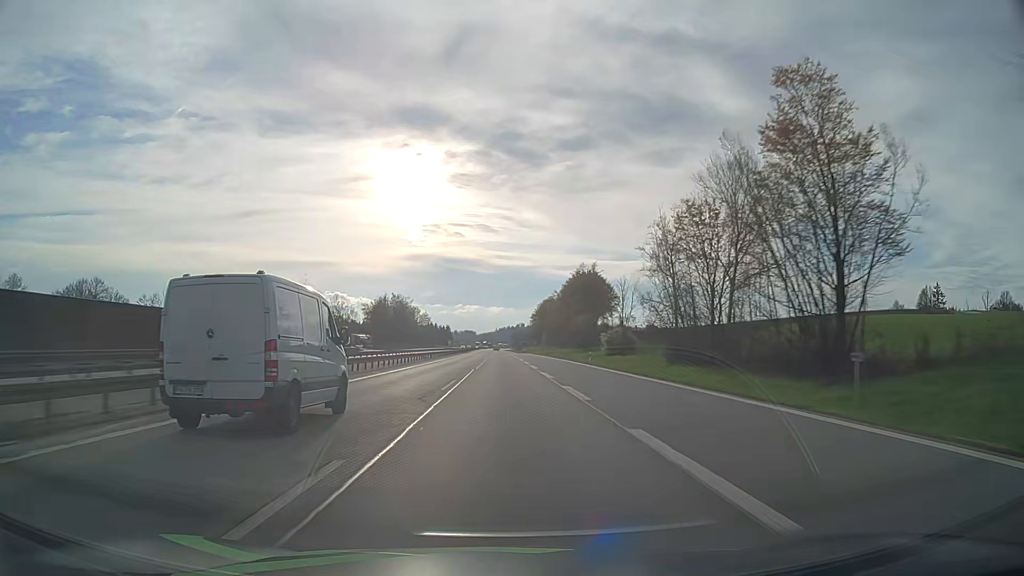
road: motorway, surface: asphalt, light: Day
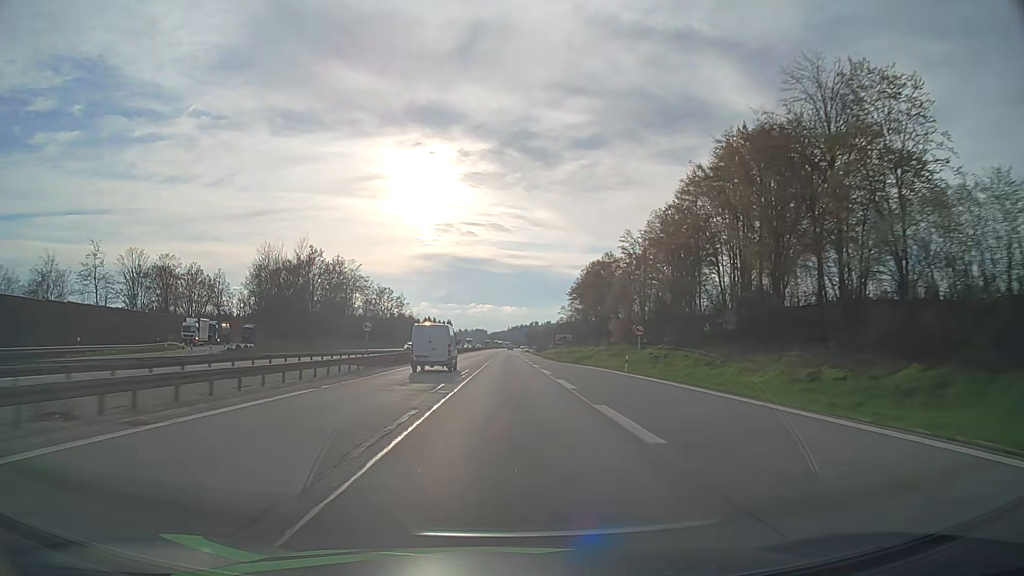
(-0.7, +103.5) m; -1°
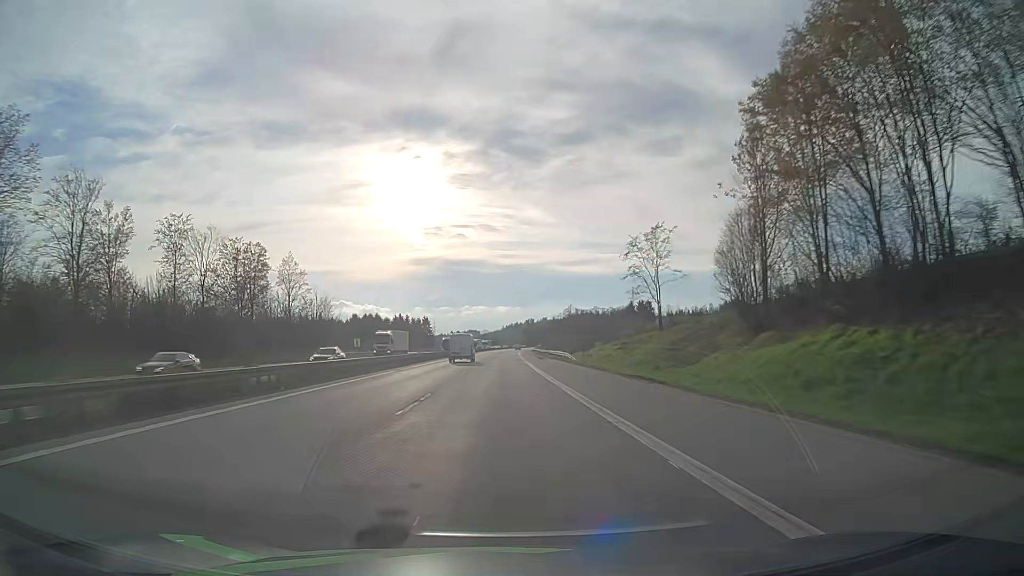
(+0.4, +104.0) m; +1°
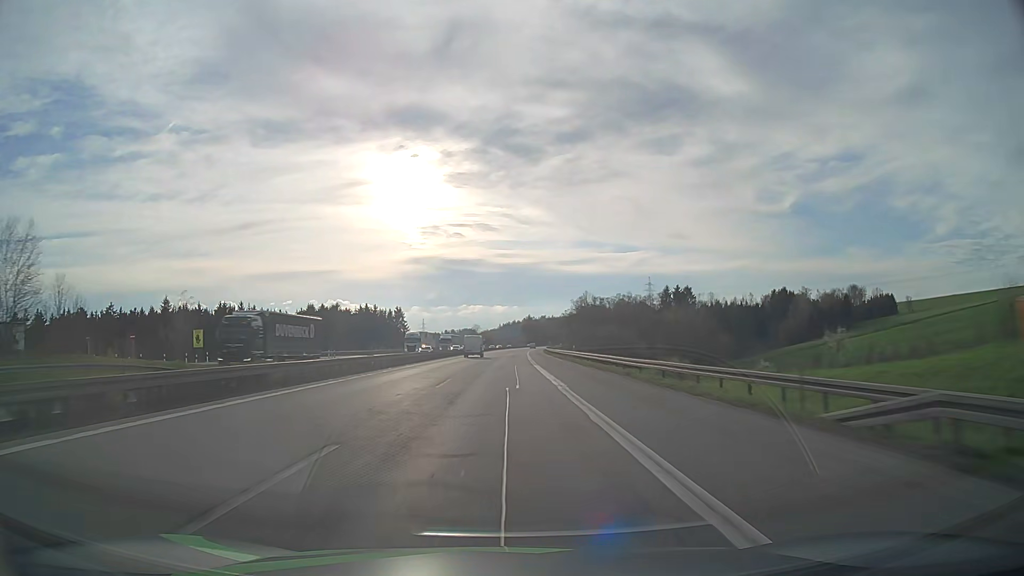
(+0.1, +83.1) m; 0°
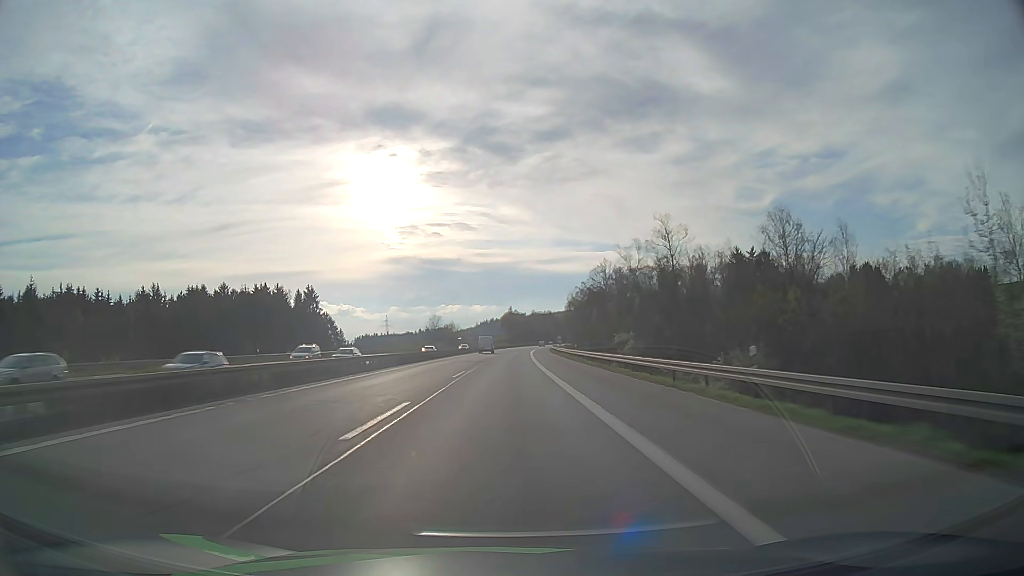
(+1.3, +102.8) m; +2°
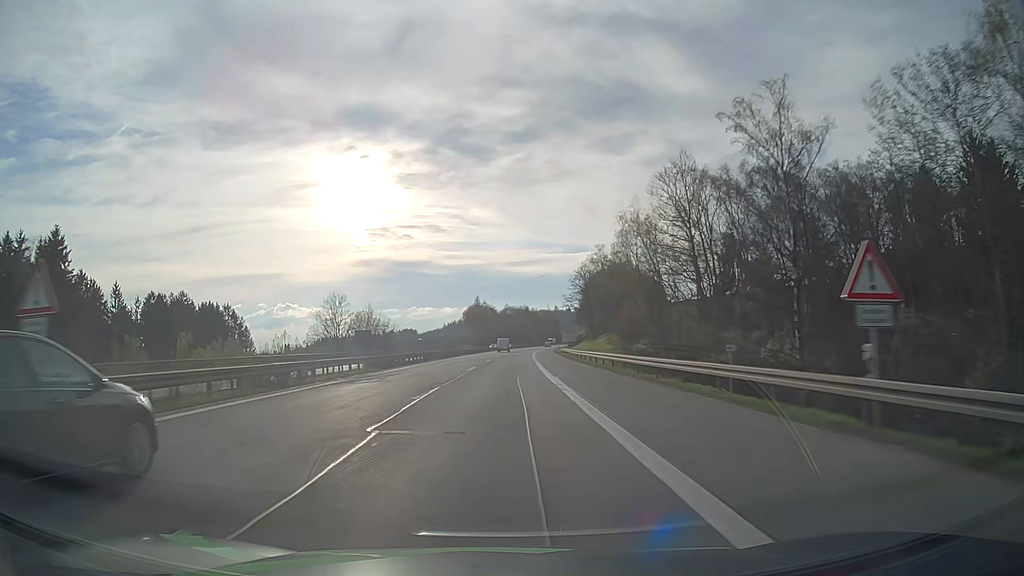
(+2.2, +101.7) m; +3°
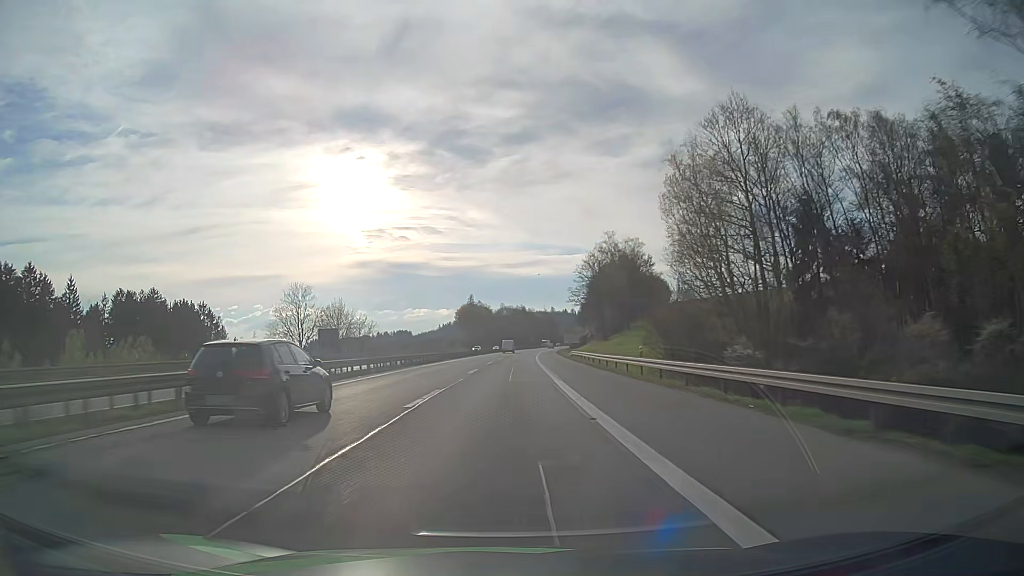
(0.0, +20.2) m; 0°
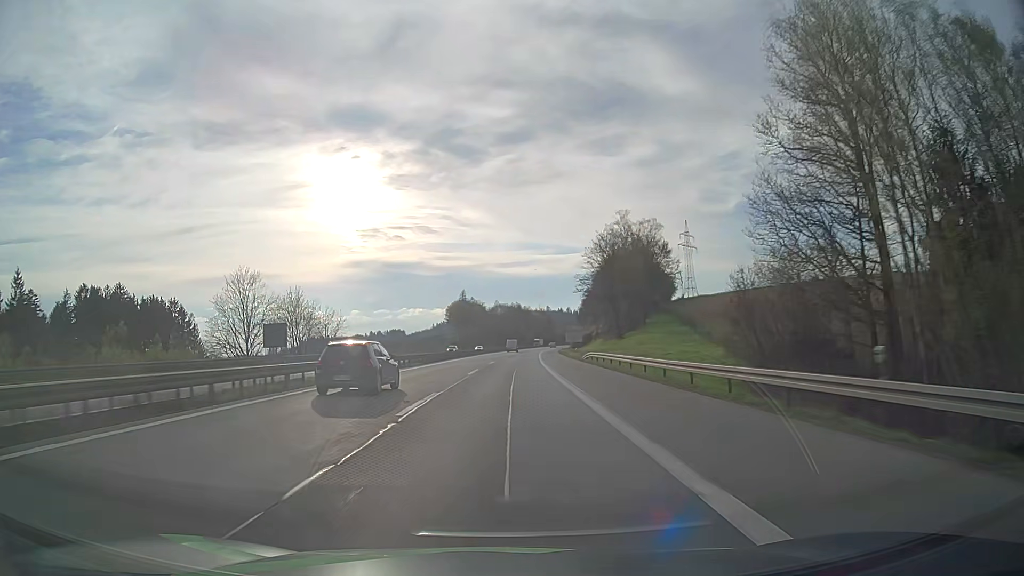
(+0.1, +20.2) m; +1°
(0, +10) (0, +20) (0, +30) (0, +40) (0, +50) (+1, +60) (+1, +70) (+1, +80) (+2, +90) (+2, +100) m
